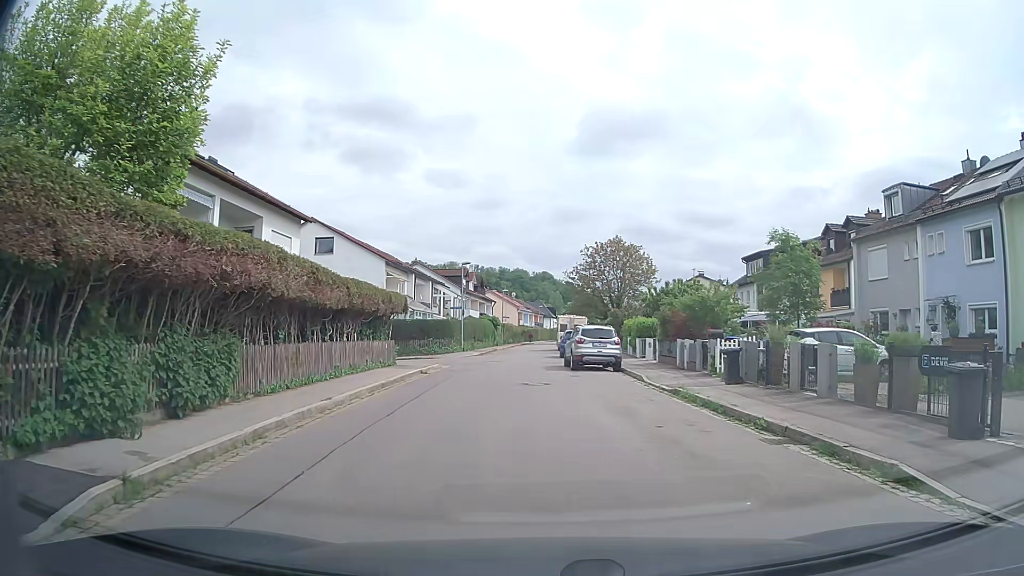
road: tertiary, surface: asphalt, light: Day
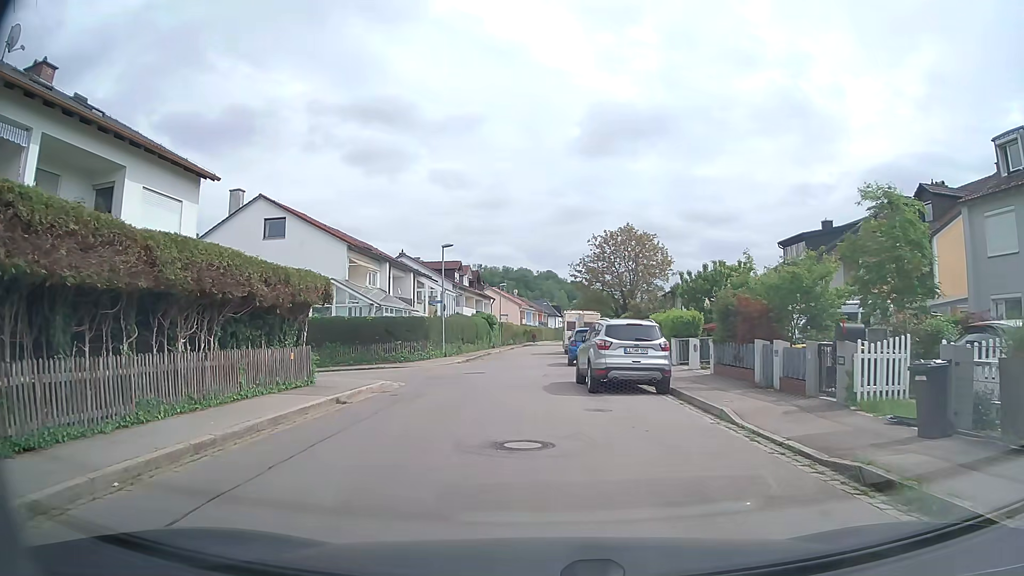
(+0.3, +9.6) m; 0°
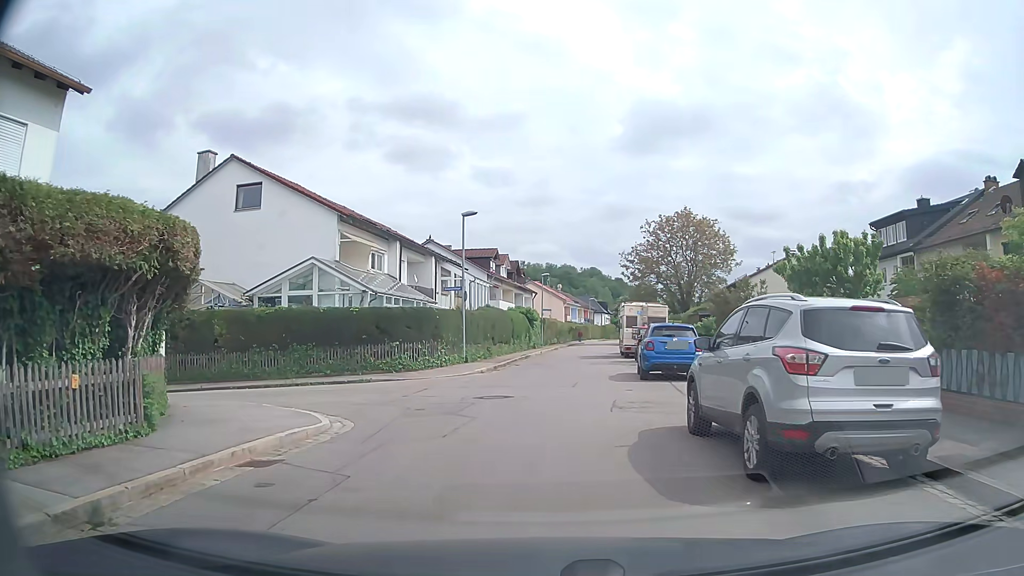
(-0.3, +9.2) m; -4°
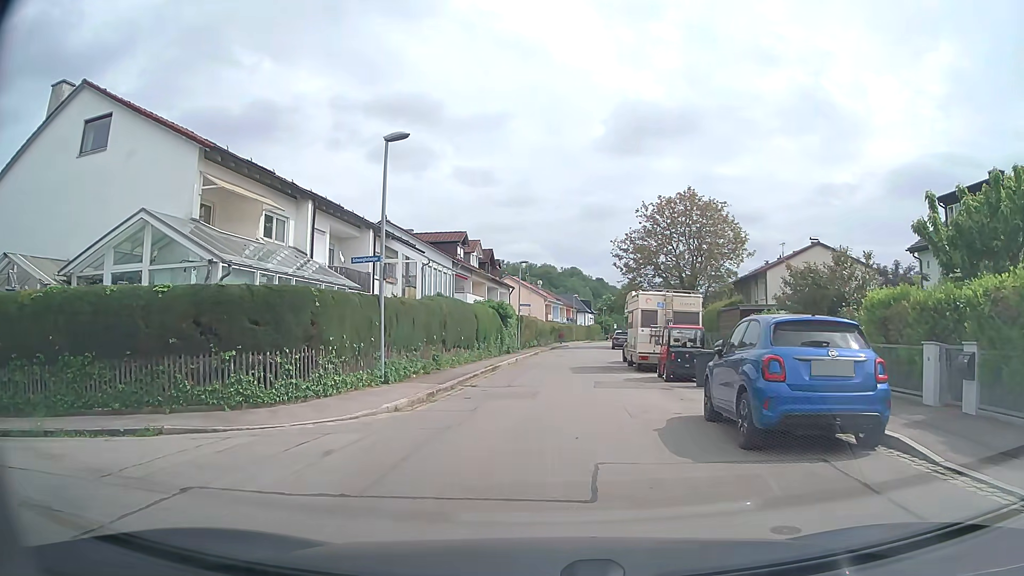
(+0.2, +11.1) m; +2°
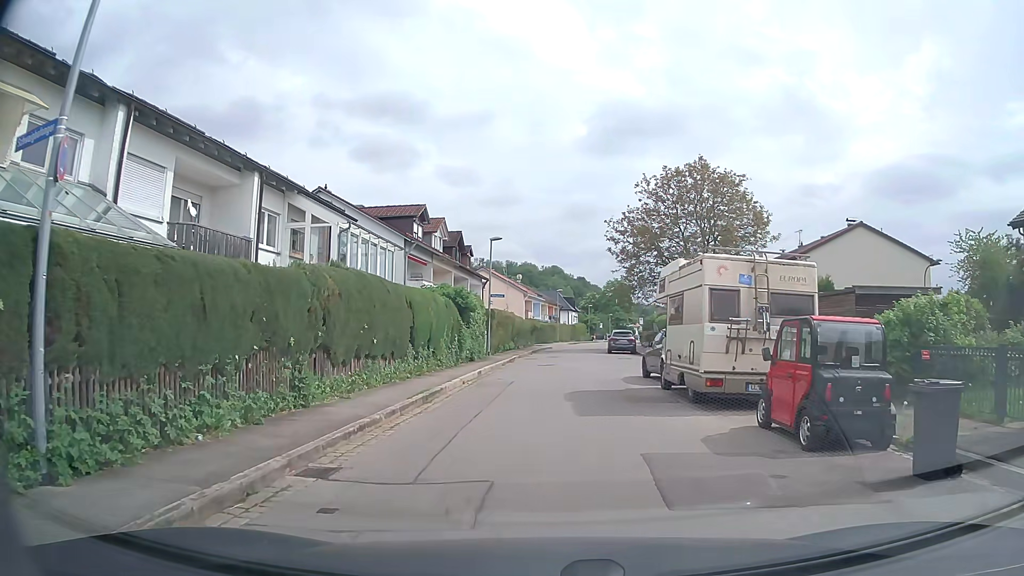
(+0.1, +11.3) m; +1°
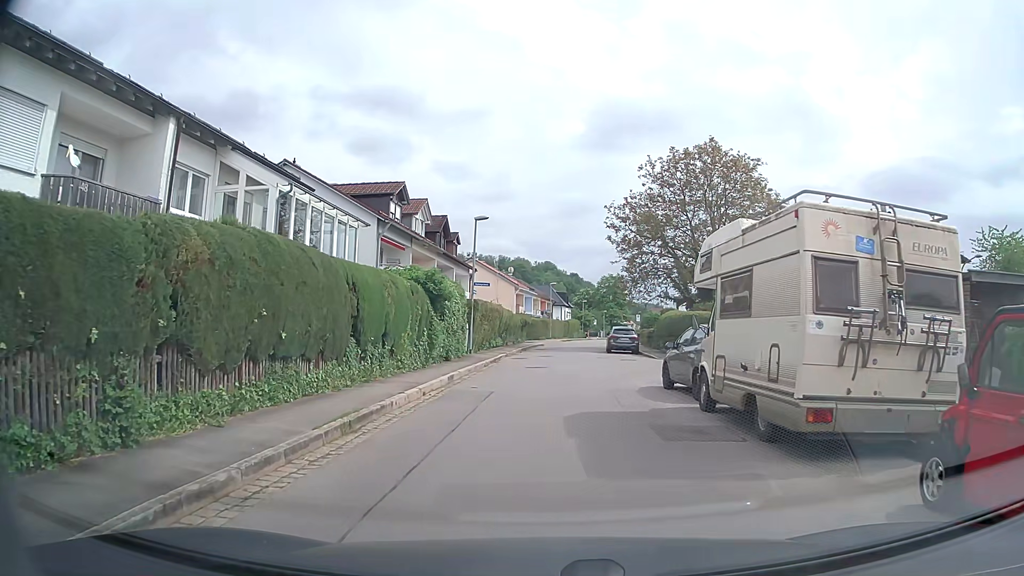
(+0.1, +5.0) m; +2°
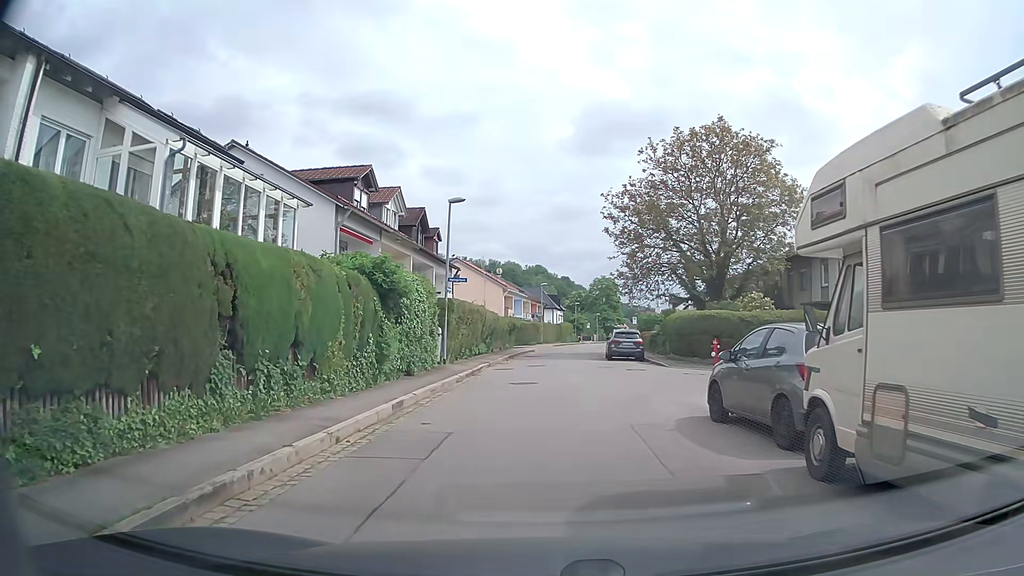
(-0.1, +5.3) m; 0°
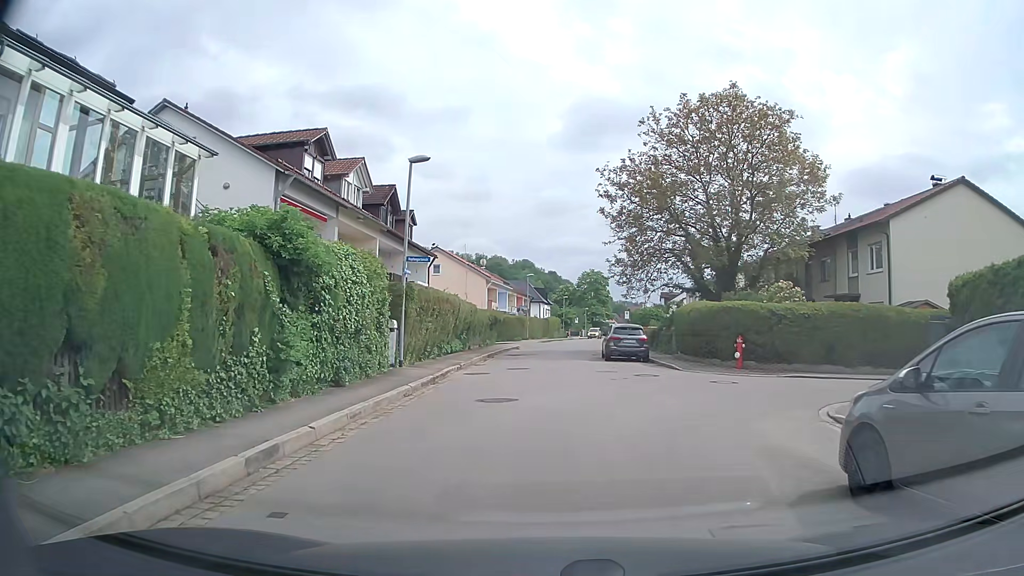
(0.0, +5.4) m; 0°
